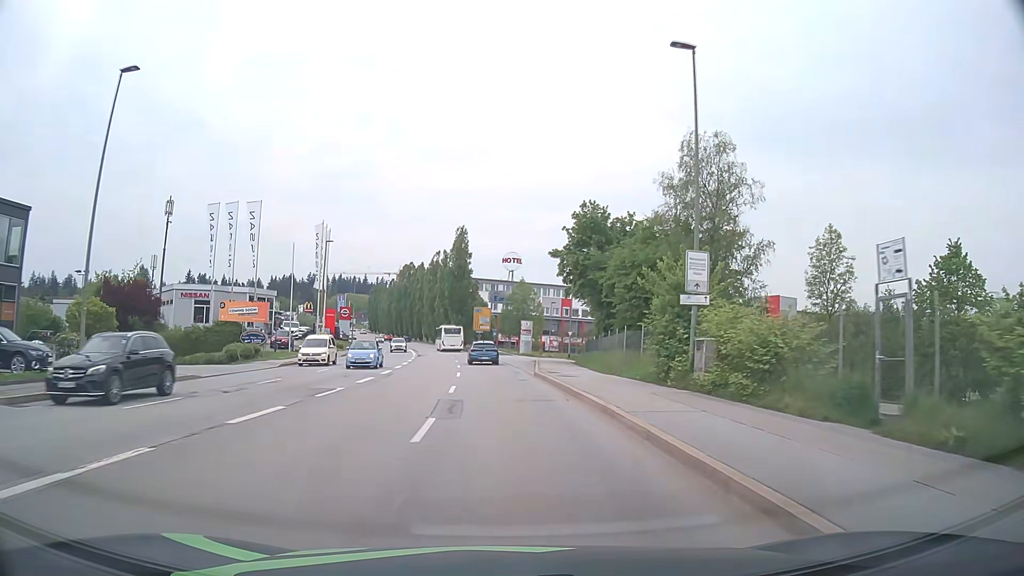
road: tertiary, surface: asphalt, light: Day
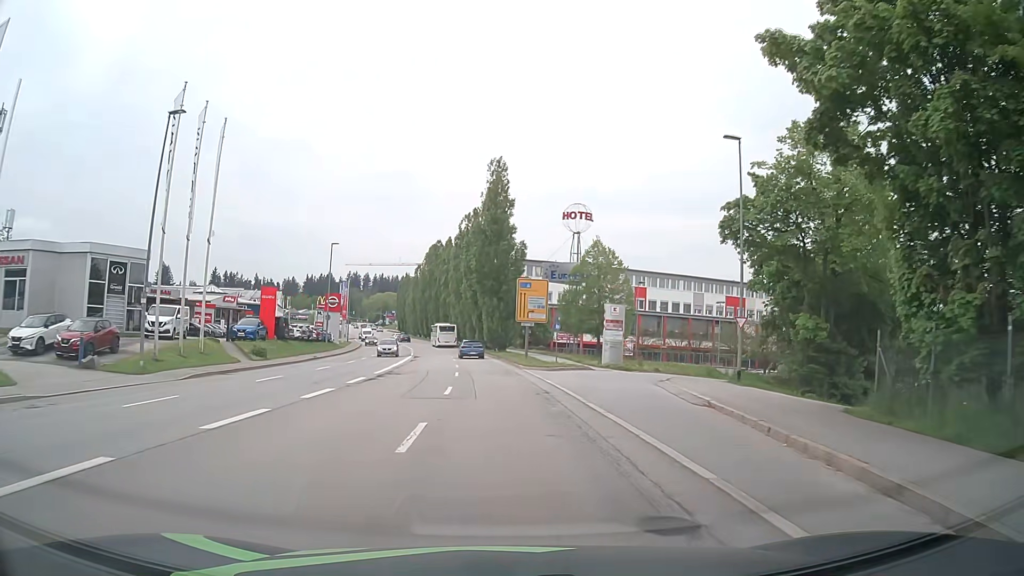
(-1.1, +37.8) m; -4°
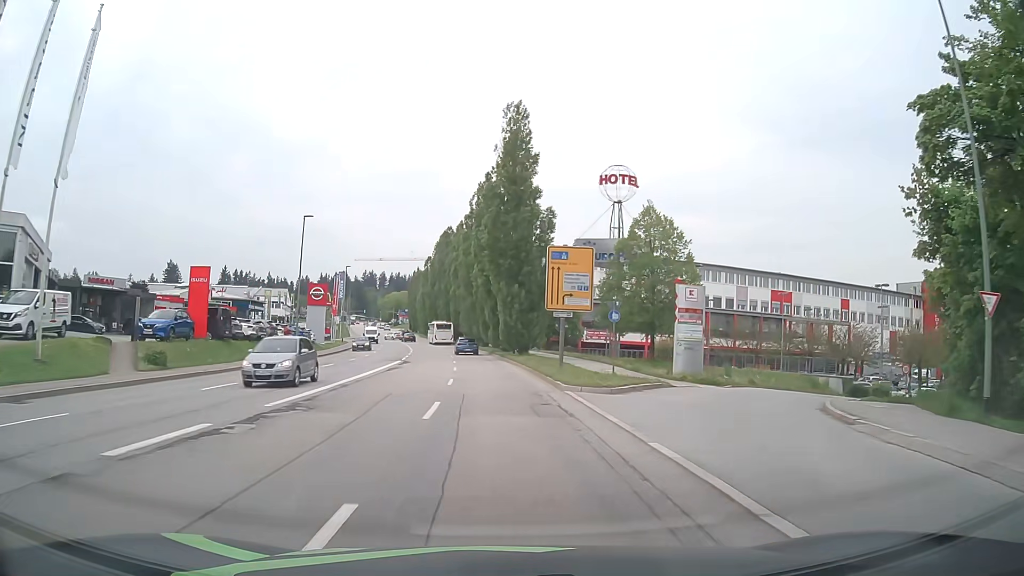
(-0.2, +14.8) m; -2°
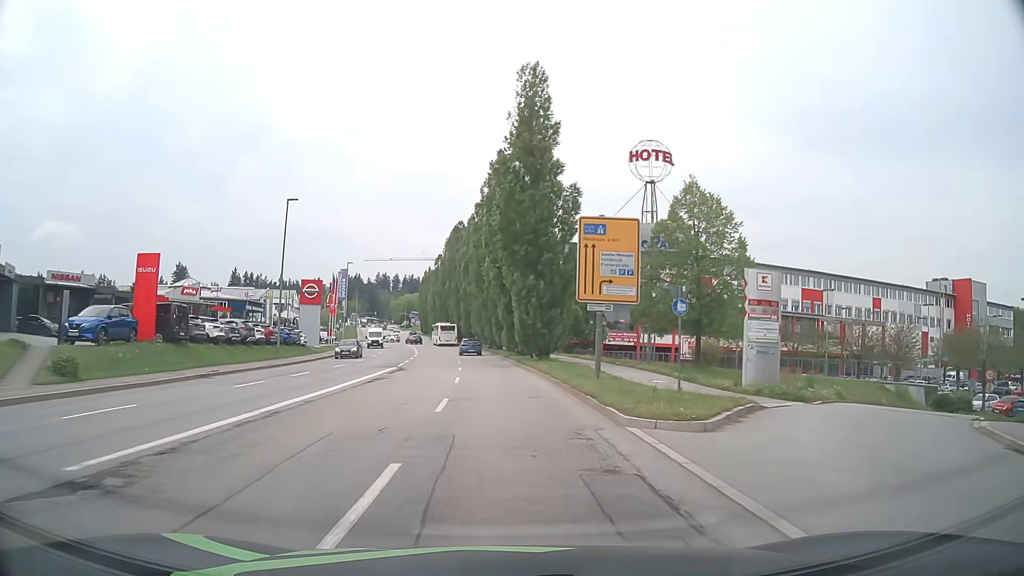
(-0.1, +7.3) m; -1°
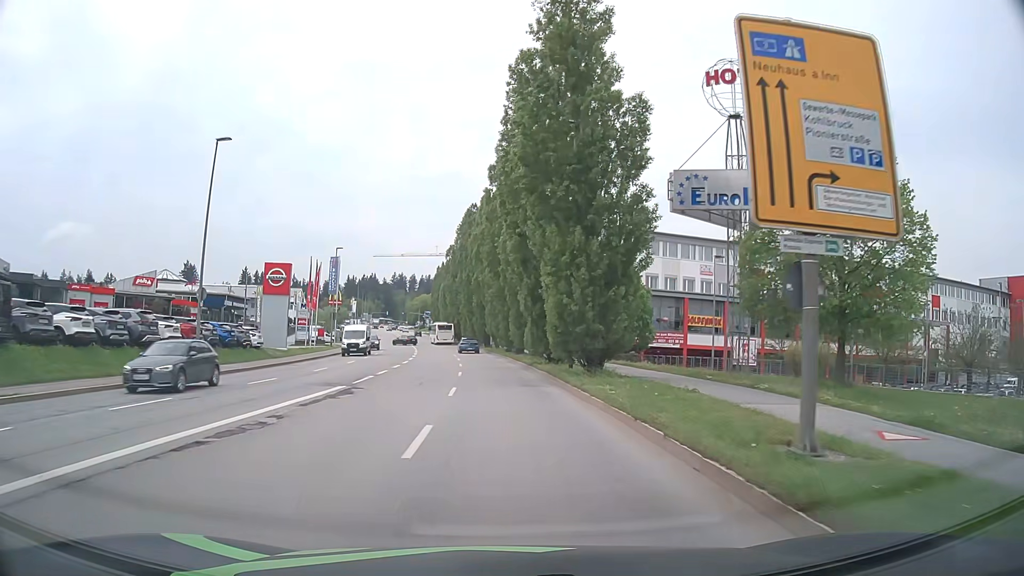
(-0.2, +14.5) m; -1°
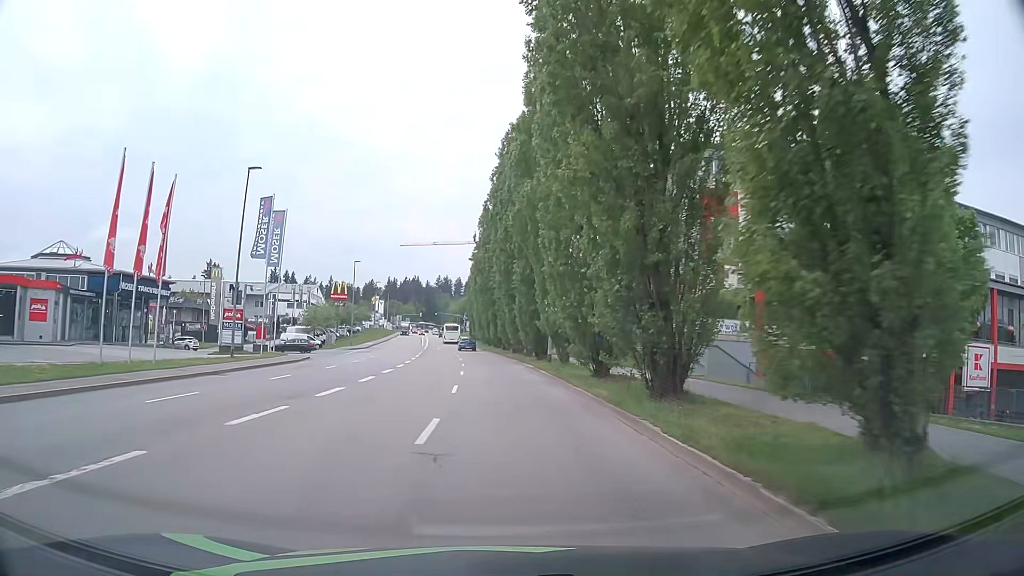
(-1.3, +35.3) m; -5°
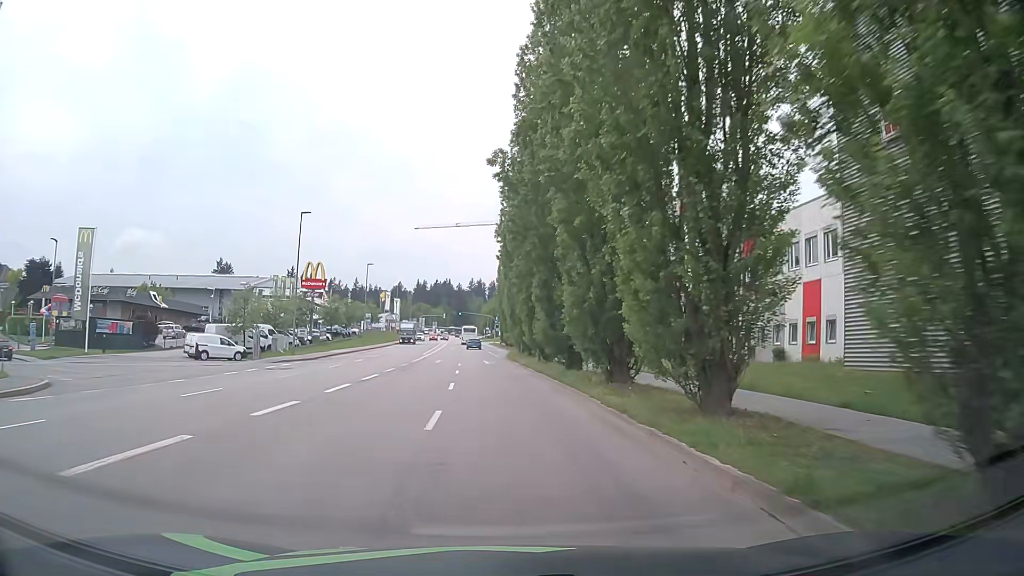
(-0.9, +34.8) m; -3°
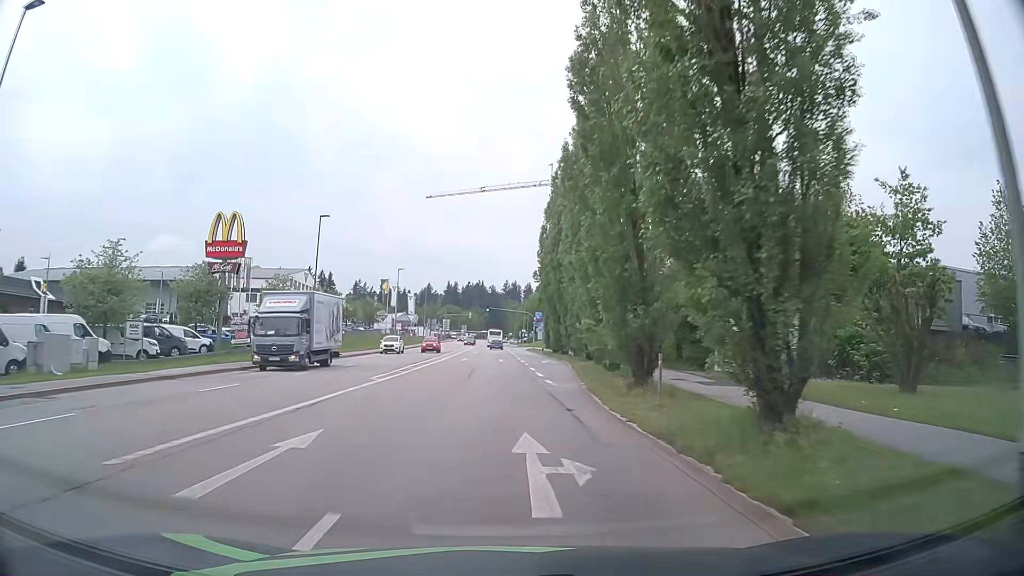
(-0.9, +35.5) m; -3°
(0, +10) (0, +20) (0, +30) (0, +40) (0, +50) (0, +60) (-1, +70) (-1, +80) (-1, +90) (-1, +100) m
